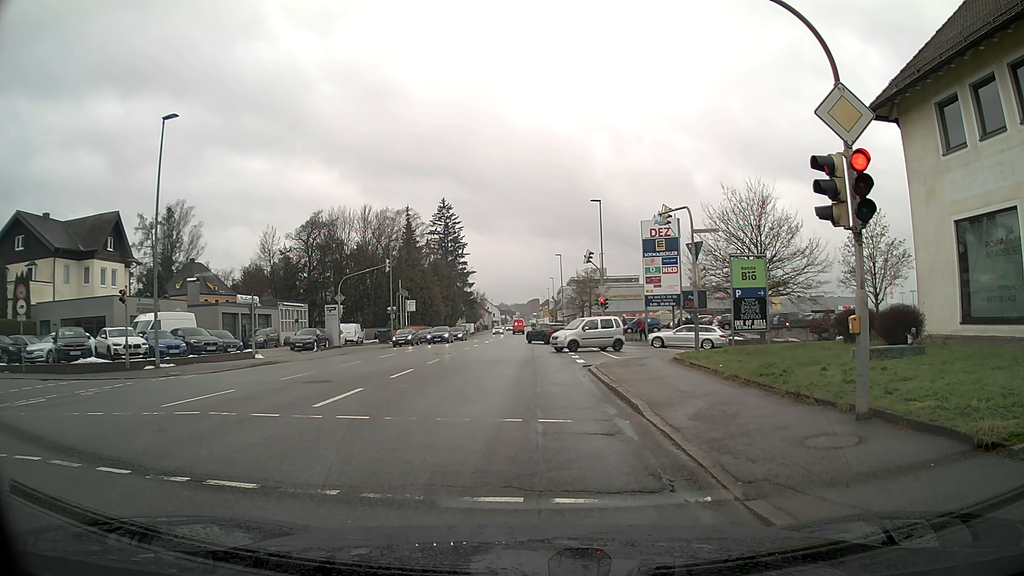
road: tertiary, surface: asphalt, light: Day
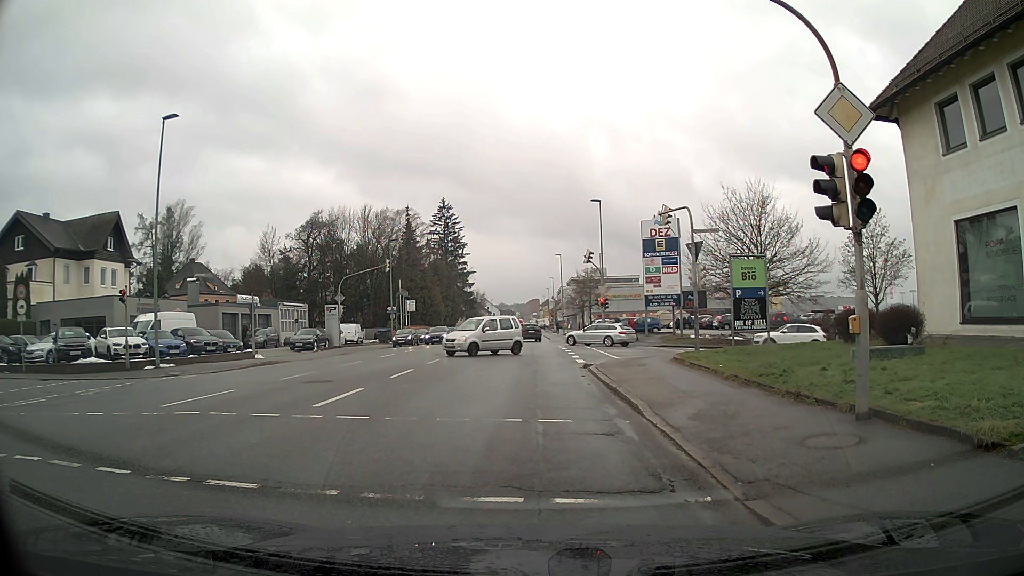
(0.0, 0.0) m; 0°
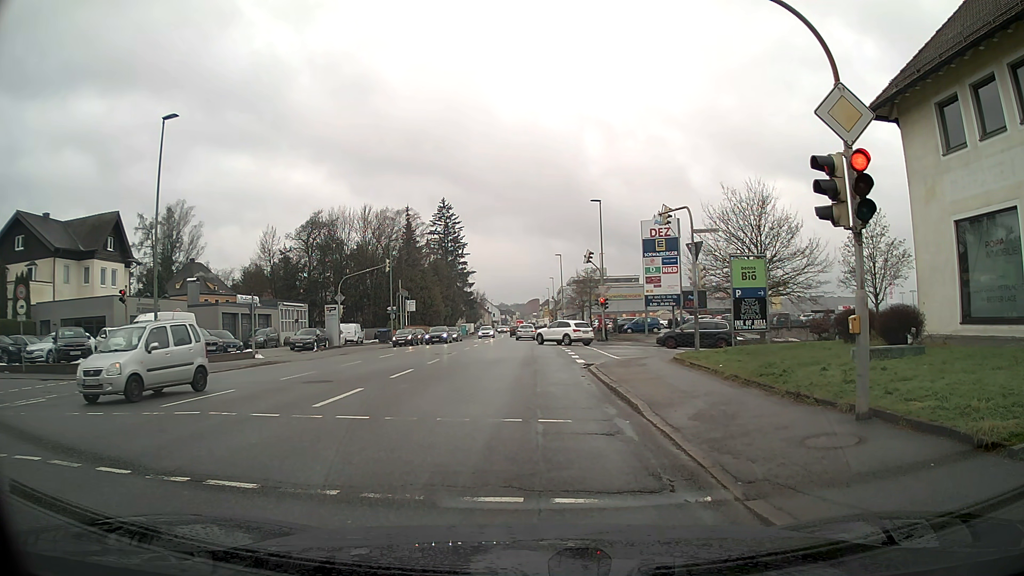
(0.0, 0.0) m; 0°
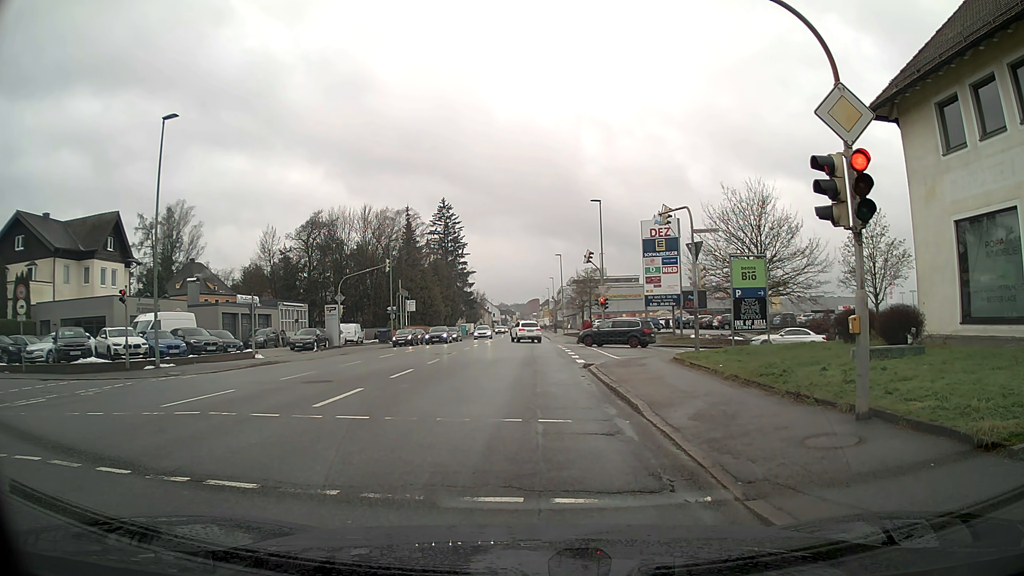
(0.0, 0.0) m; 0°
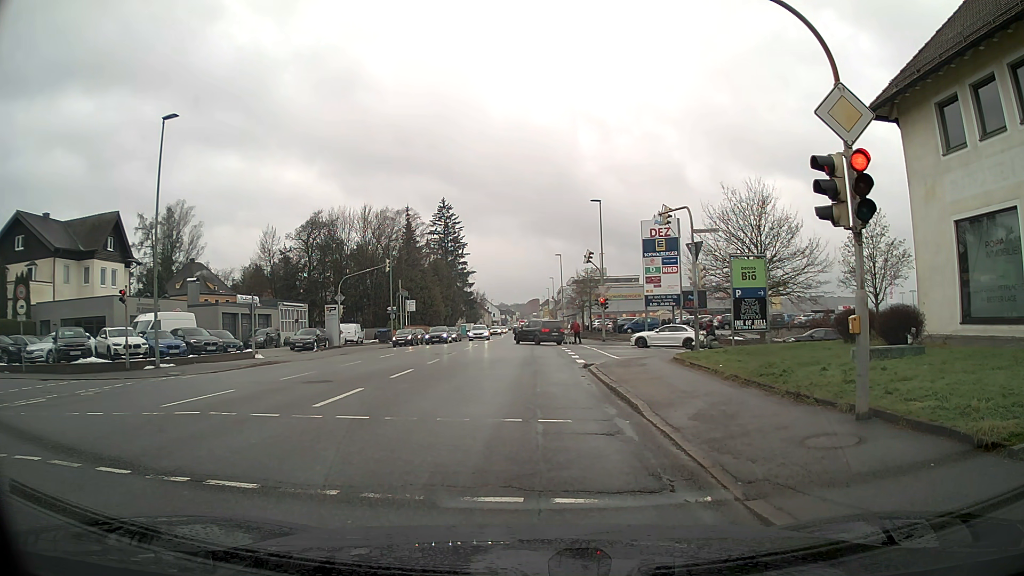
(0.0, 0.0) m; 0°
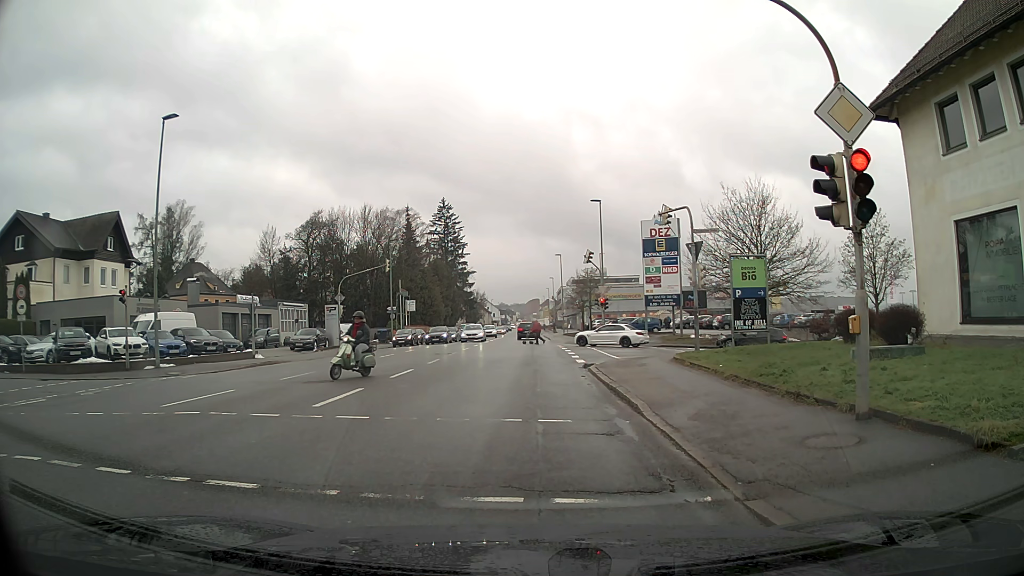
(0.0, 0.0) m; 0°
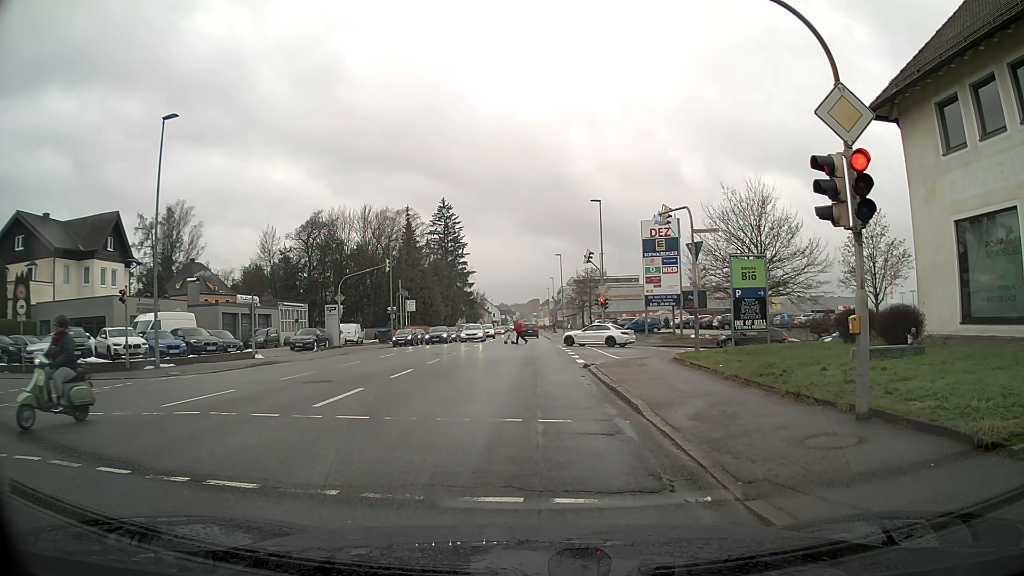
(0.0, 0.0) m; 0°
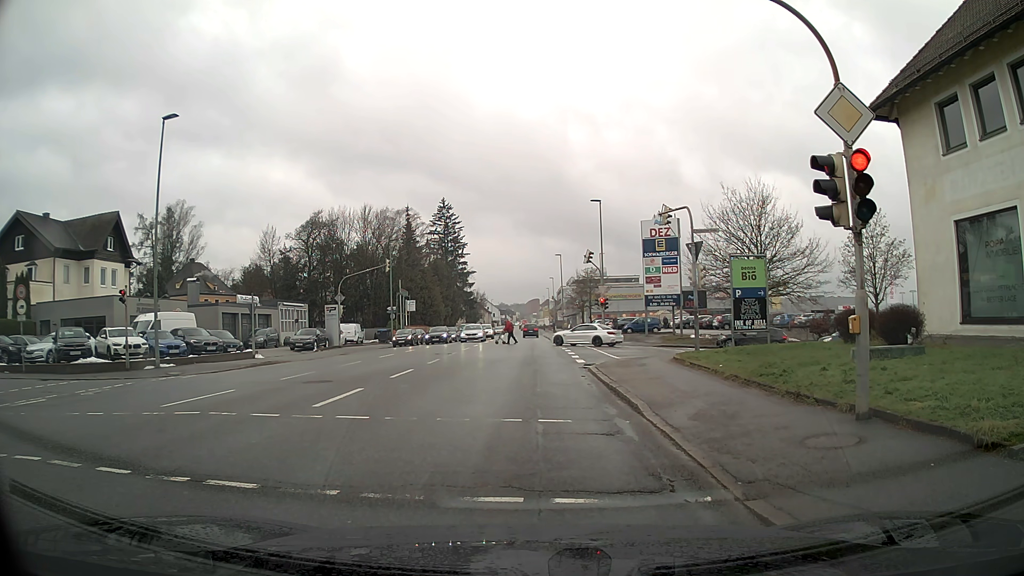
(0.0, 0.0) m; 0°
(0, +10) (0, +20) (+4, +29) (+13, +31) (+23, +31) (+33, +32) (+43, +33) (+53, +35) (+62, +38) (+69, +46) m
